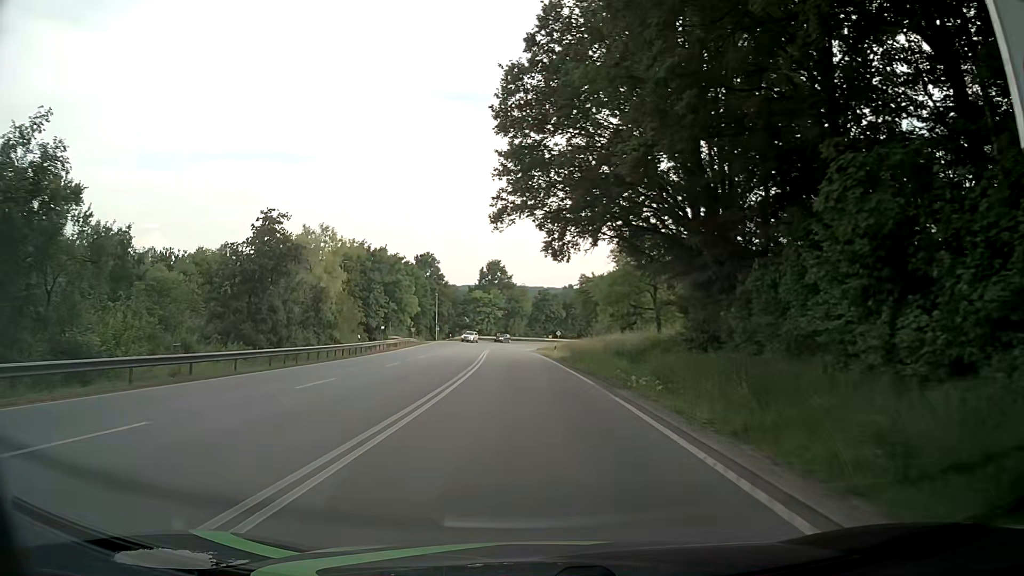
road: primary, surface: asphalt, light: Day
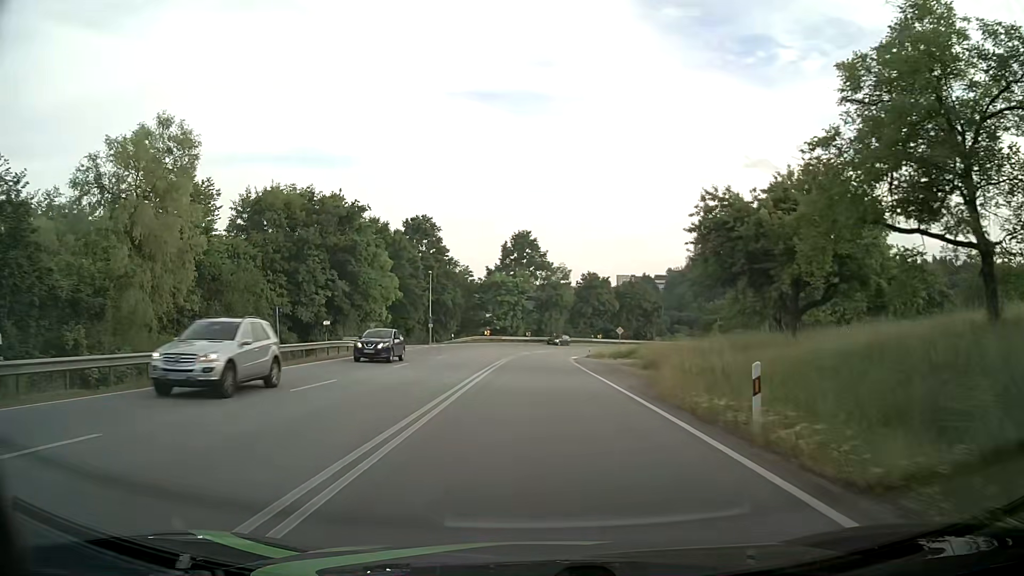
(-1.0, +38.4) m; -3°
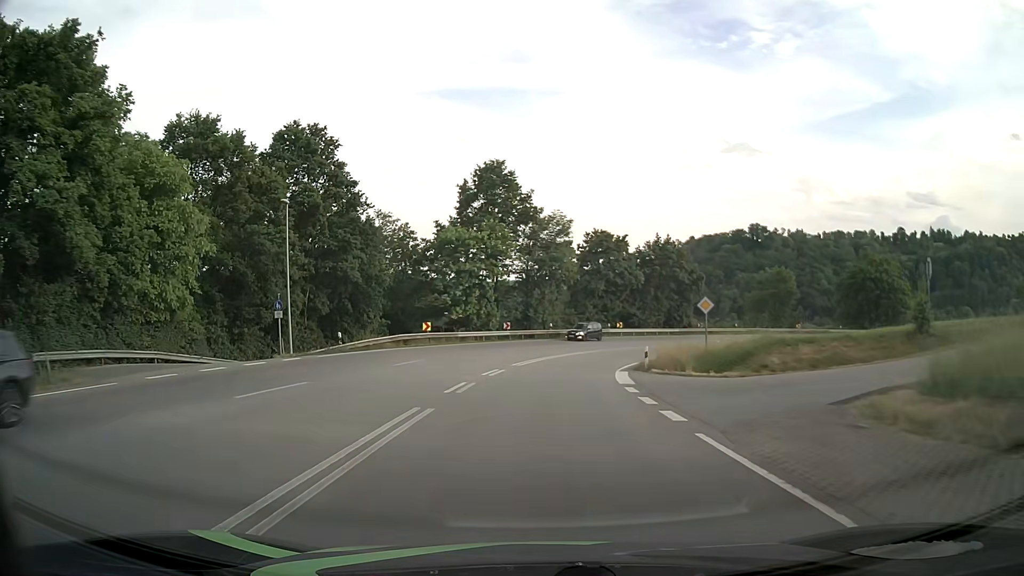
(+0.2, +38.4) m; +1°
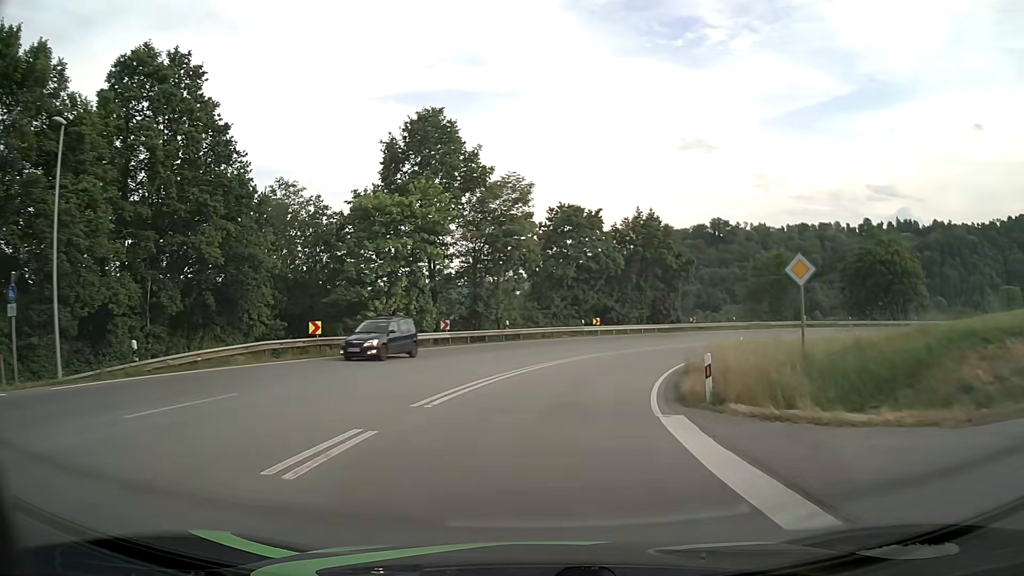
(+0.4, +15.3) m; +4°
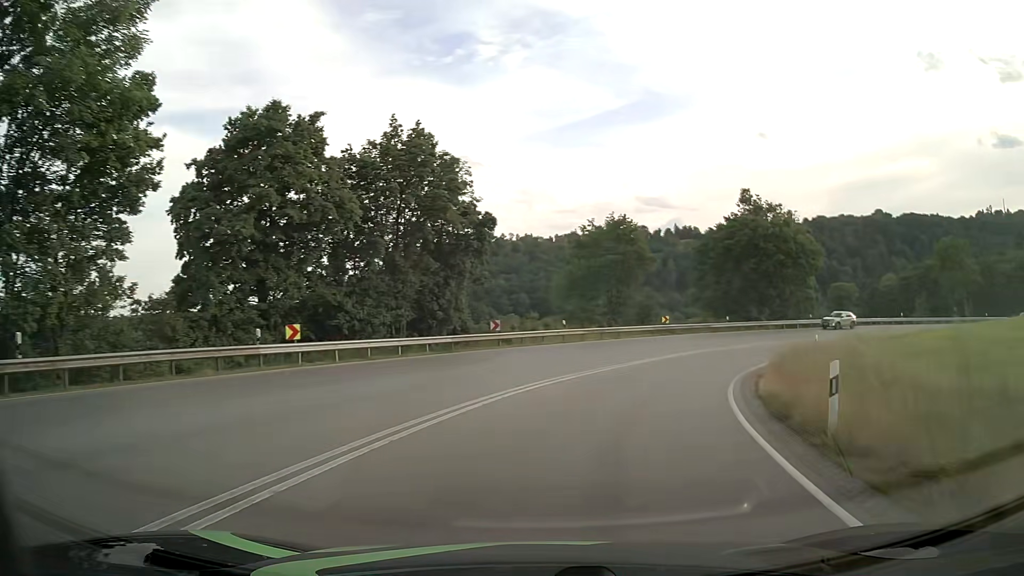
(+4.3, +30.0) m; +20°
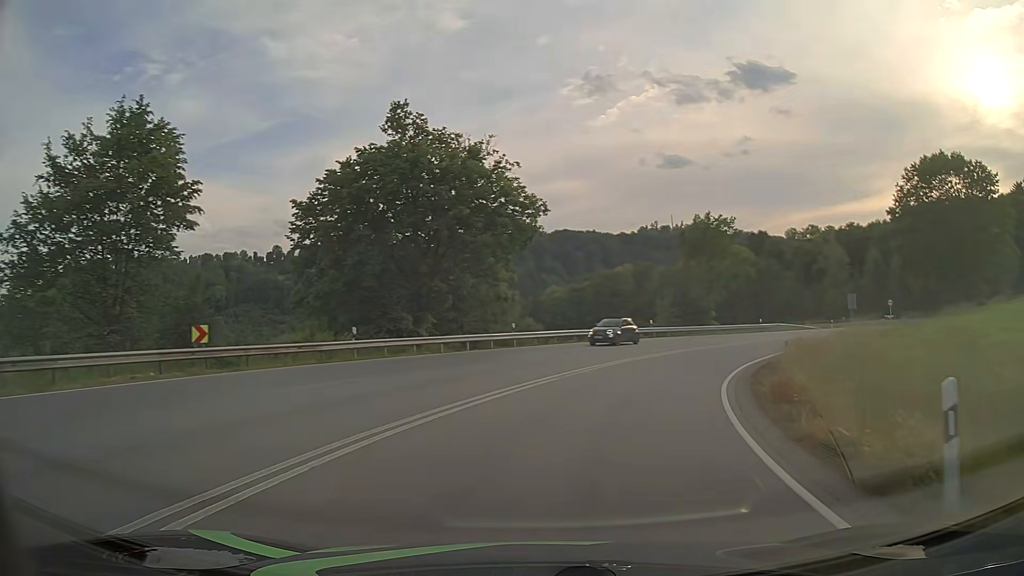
(+7.8, +28.8) m; +31°
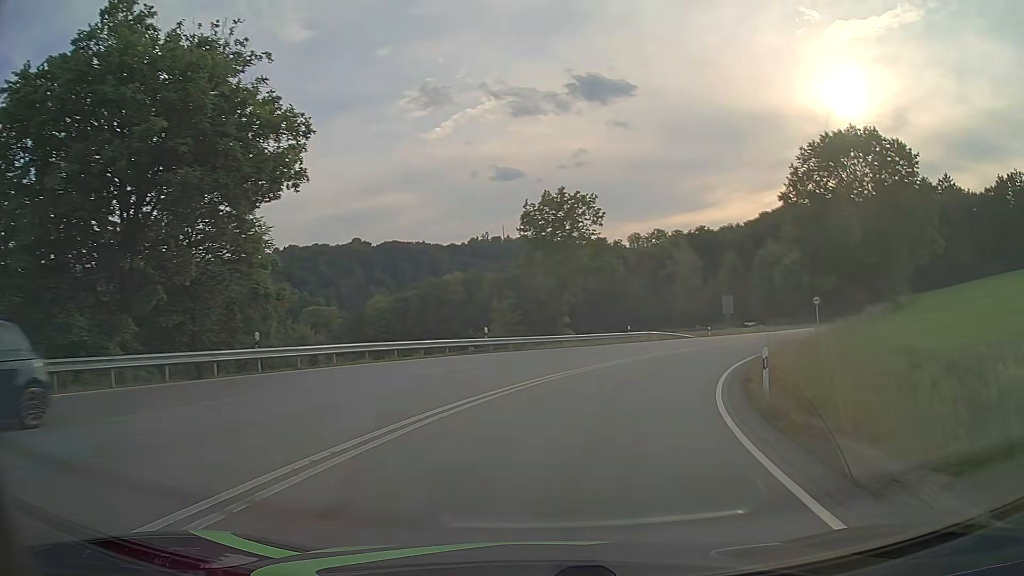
(+2.0, +14.9) m; +15°
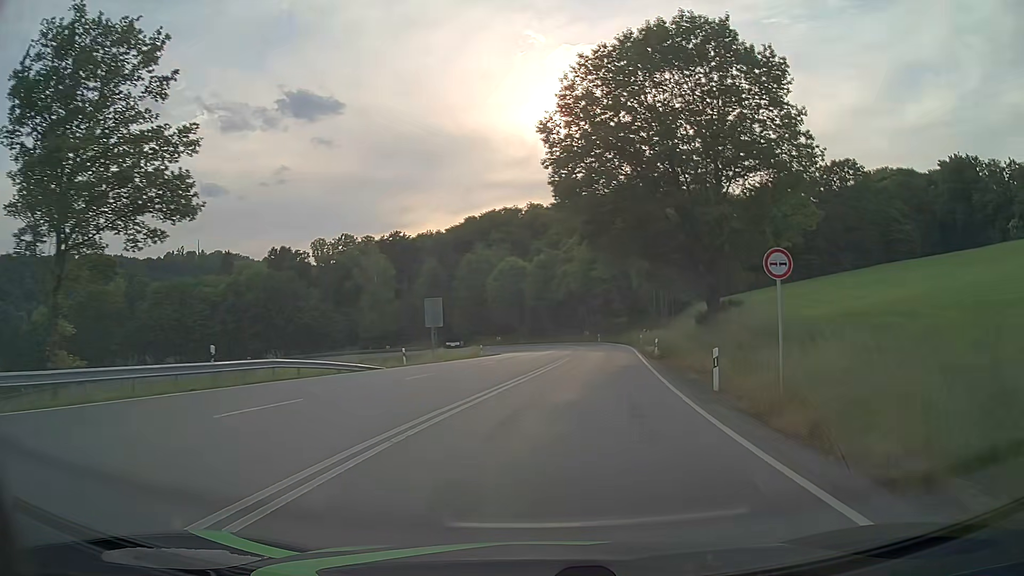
(+6.8, +29.3) m; +26°
(0, +10) (+2, +20) (+3, +30) (+4, +40) (+5, +50) (+6, +60) (+7, +70) (+6, +80) (+5, +90) (+2, +99) m
